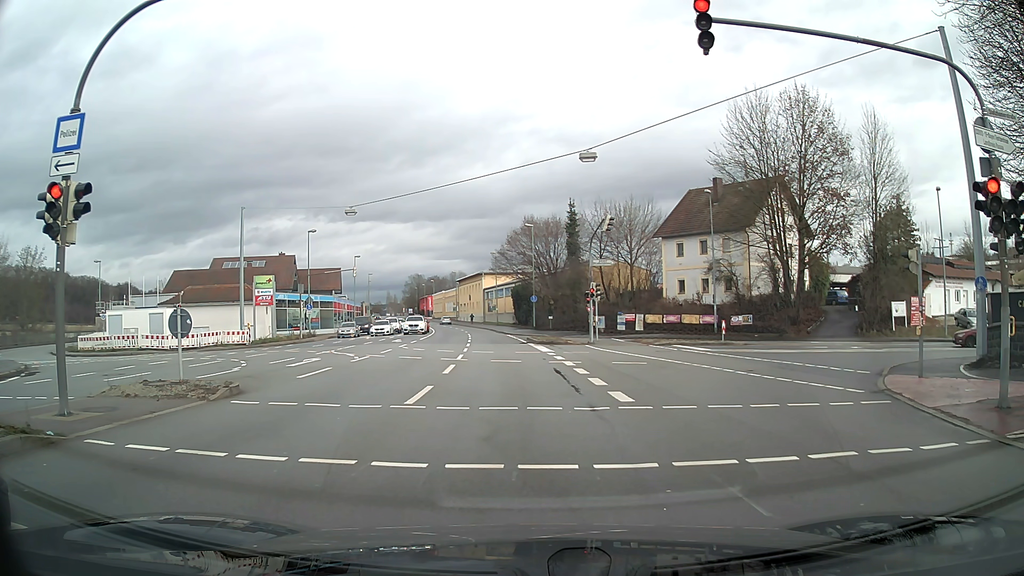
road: primary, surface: asphalt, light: Day
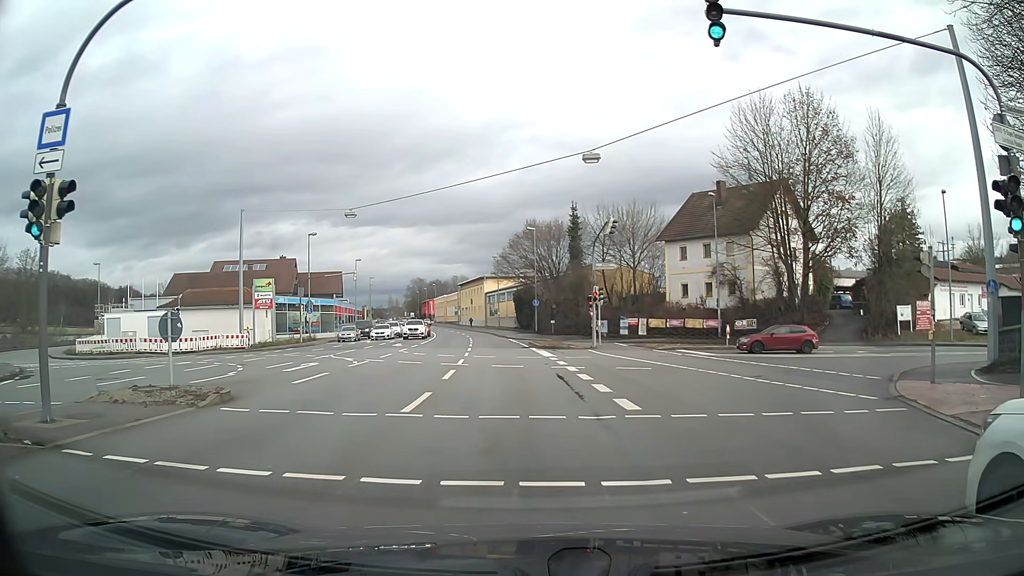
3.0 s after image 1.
(0.0, +0.5) m; 0°
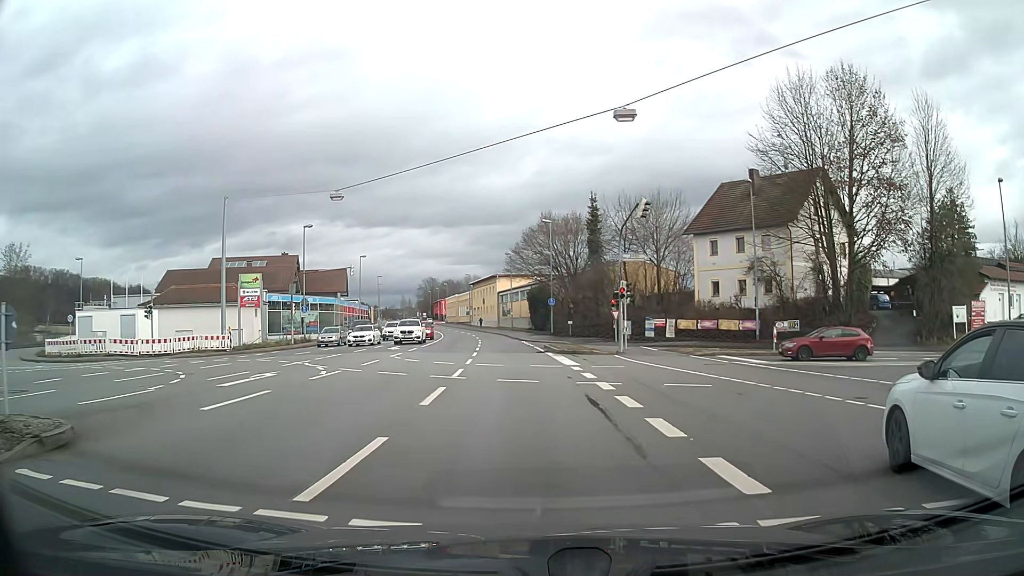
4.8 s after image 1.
(-0.1, +5.8) m; -1°
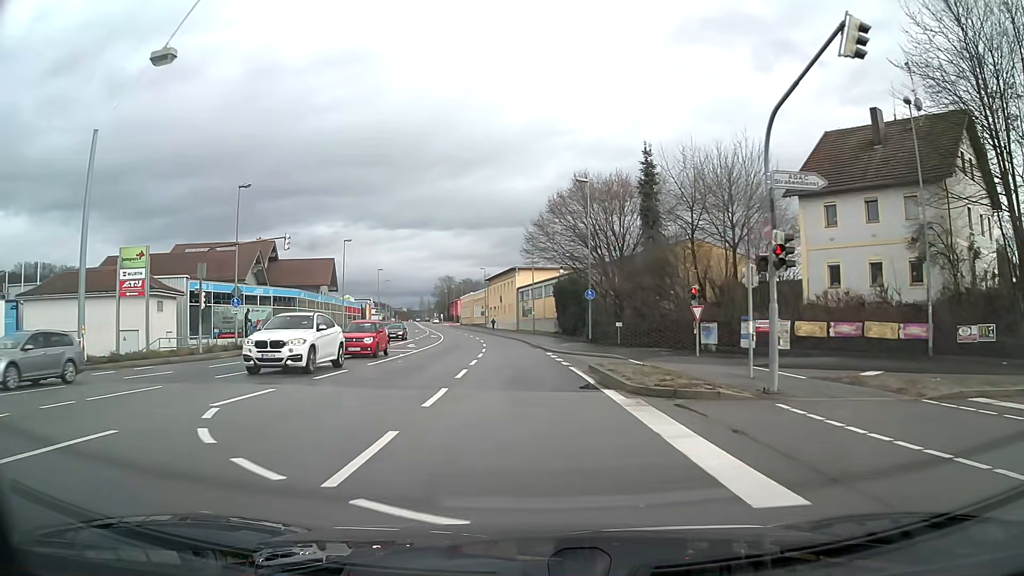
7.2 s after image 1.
(-0.5, +18.7) m; -2°
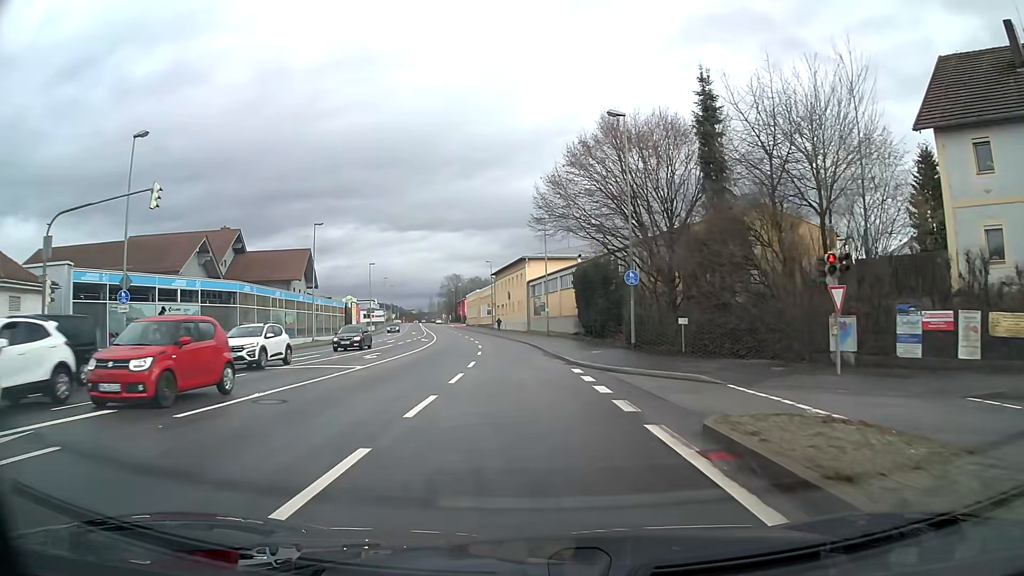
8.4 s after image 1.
(-0.1, +13.8) m; -1°
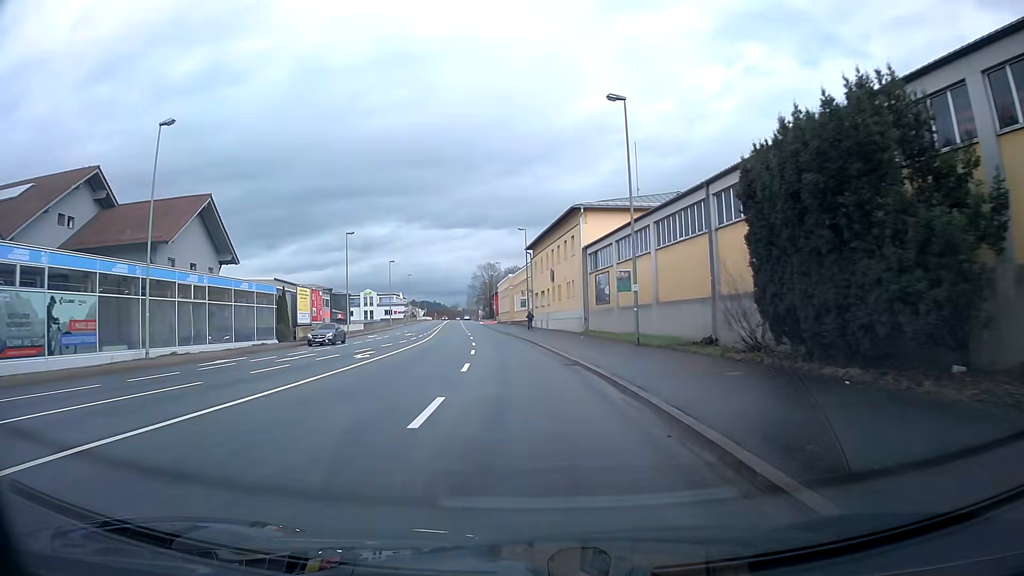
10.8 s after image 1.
(-1.1, +31.9) m; -4°
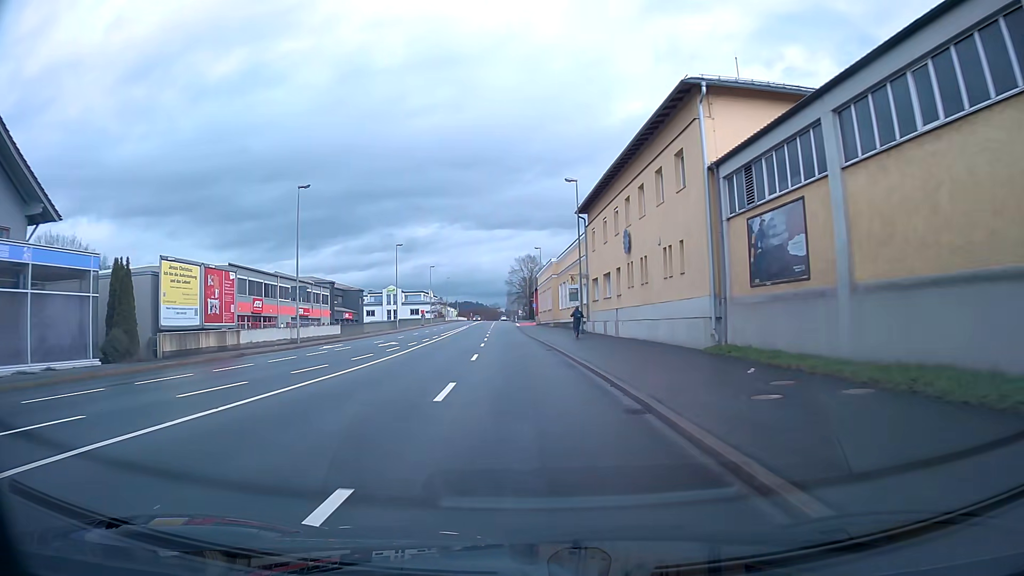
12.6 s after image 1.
(-0.5, +24.5) m; -3°
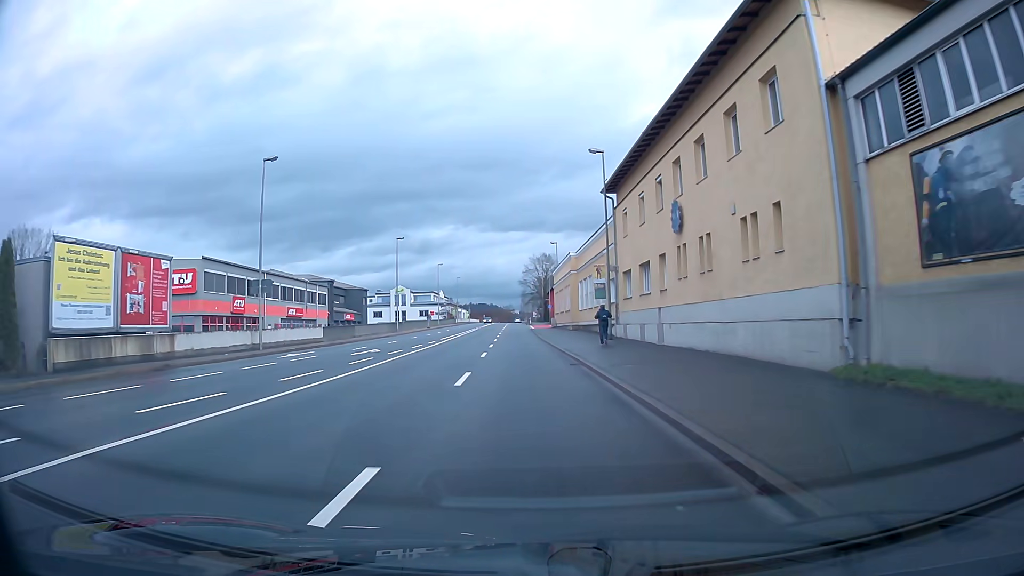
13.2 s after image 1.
(-0.1, +8.2) m; -1°
(0, +10) (0, +20) (-1, +30) (-1, +40) (-1, +50) (-1, +60) (-1, +70) (-2, +80) (-2, +90) (-2, +100) m
